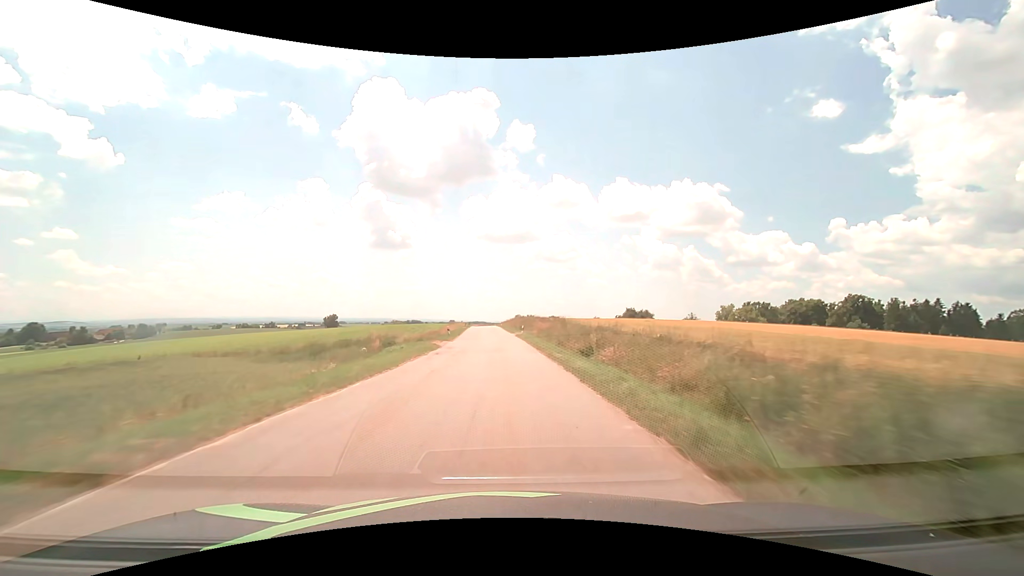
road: tertiary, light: Day
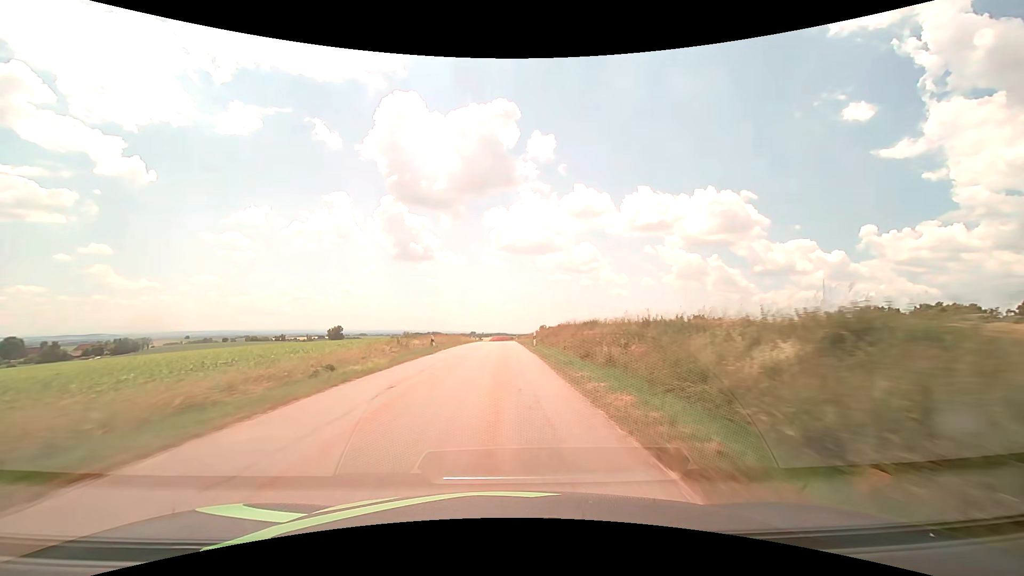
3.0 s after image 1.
(-1.4, +63.1) m; -2°
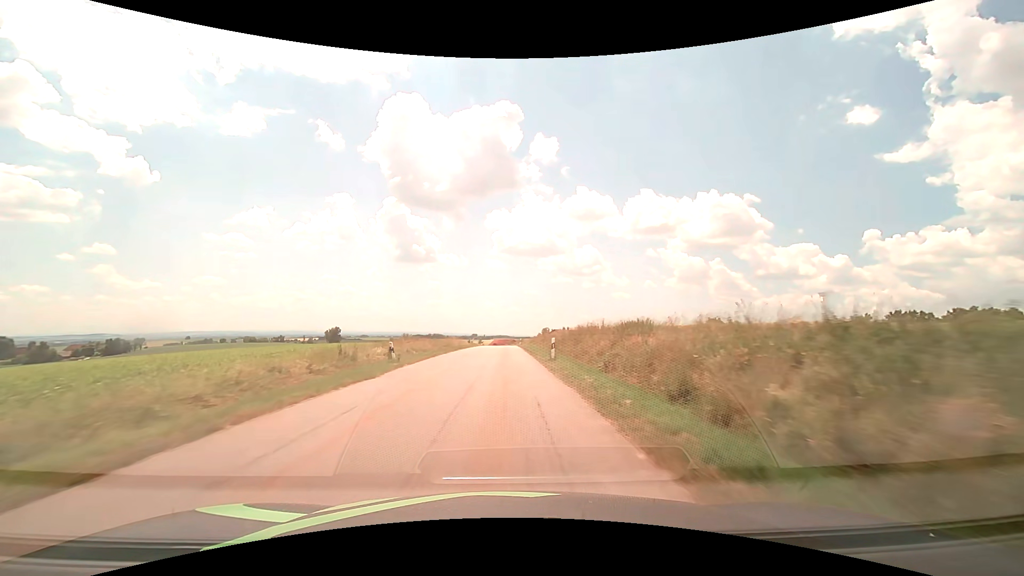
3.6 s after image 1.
(0.0, +12.5) m; 0°
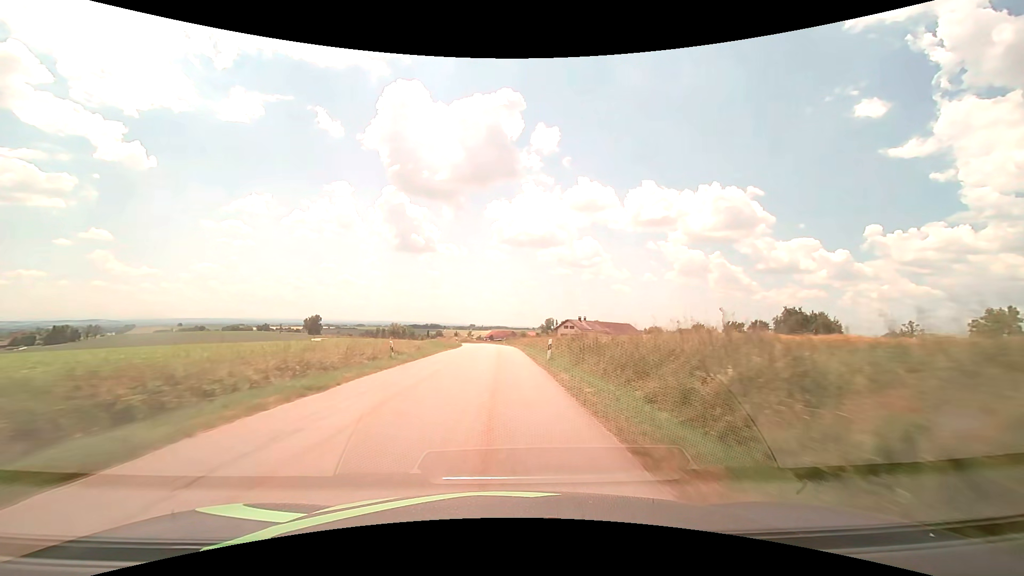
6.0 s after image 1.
(0.0, +49.9) m; 0°
